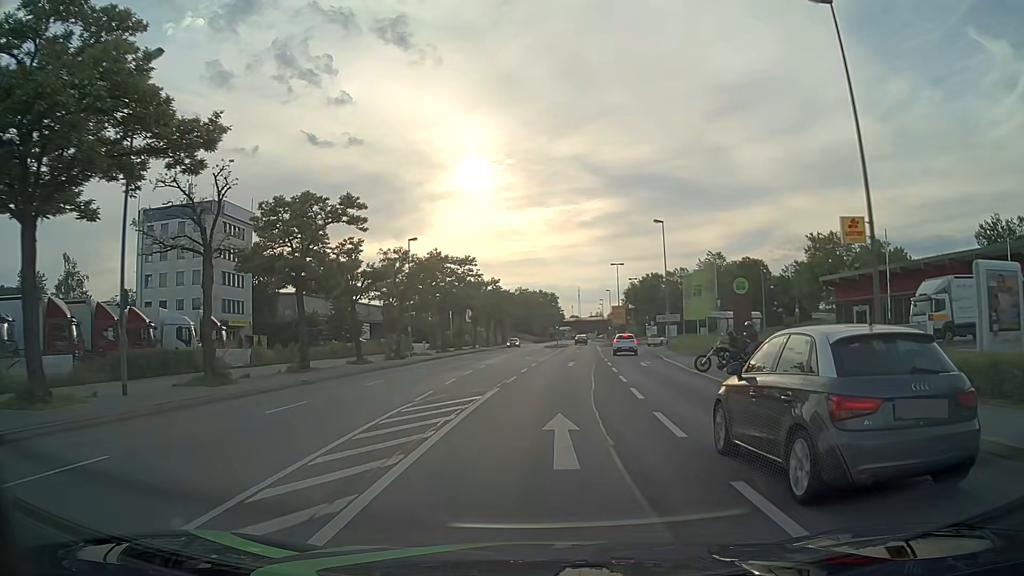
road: primary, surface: asphalt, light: Day
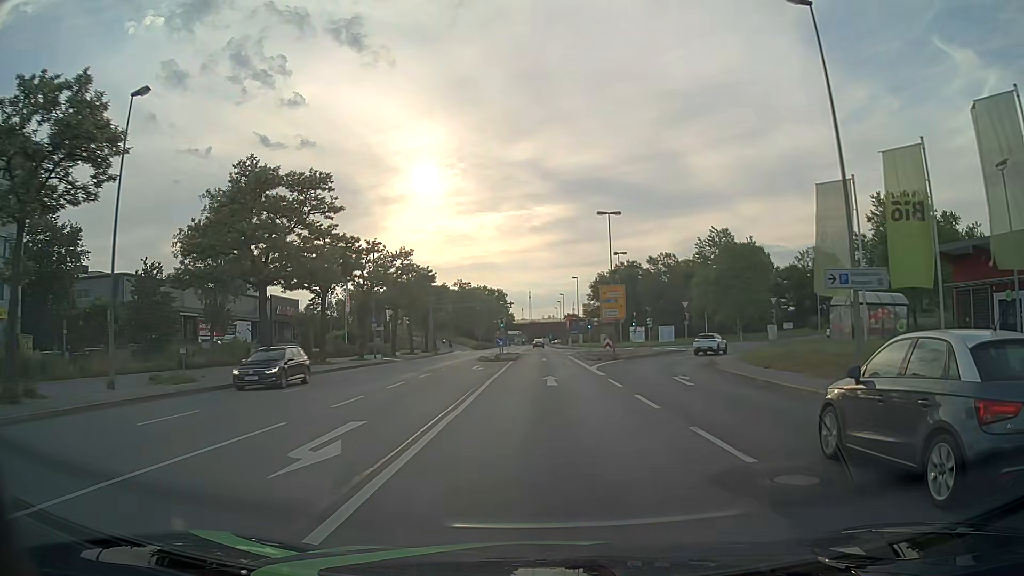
(+1.4, +37.9) m; +4°
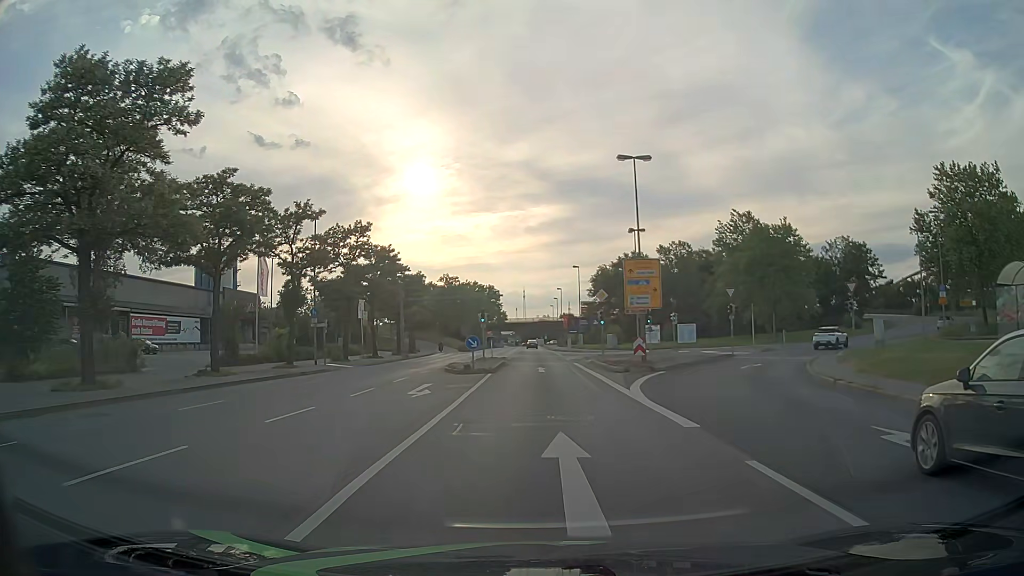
(+0.1, +15.2) m; +1°
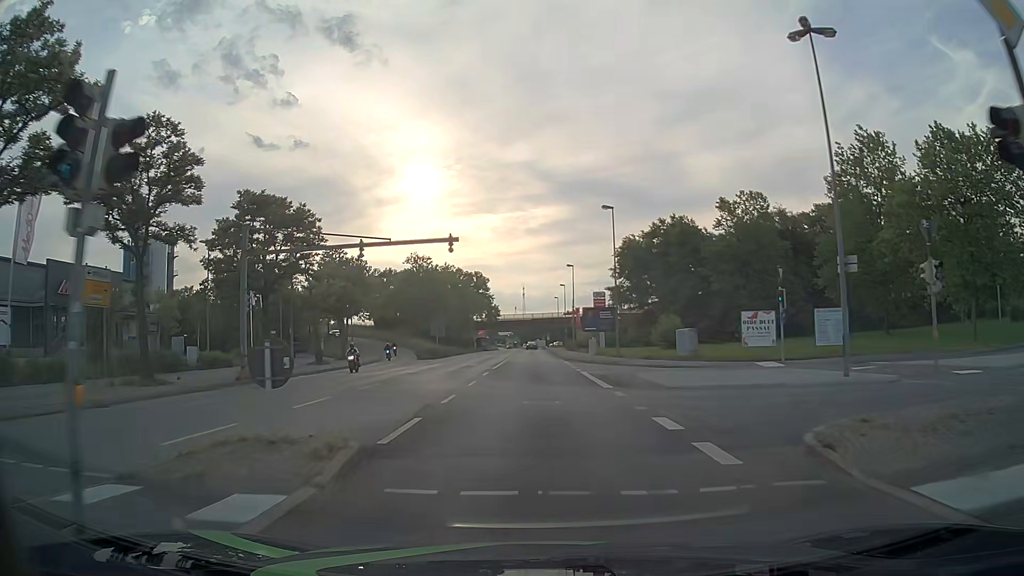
(0.0, +38.0) m; 0°
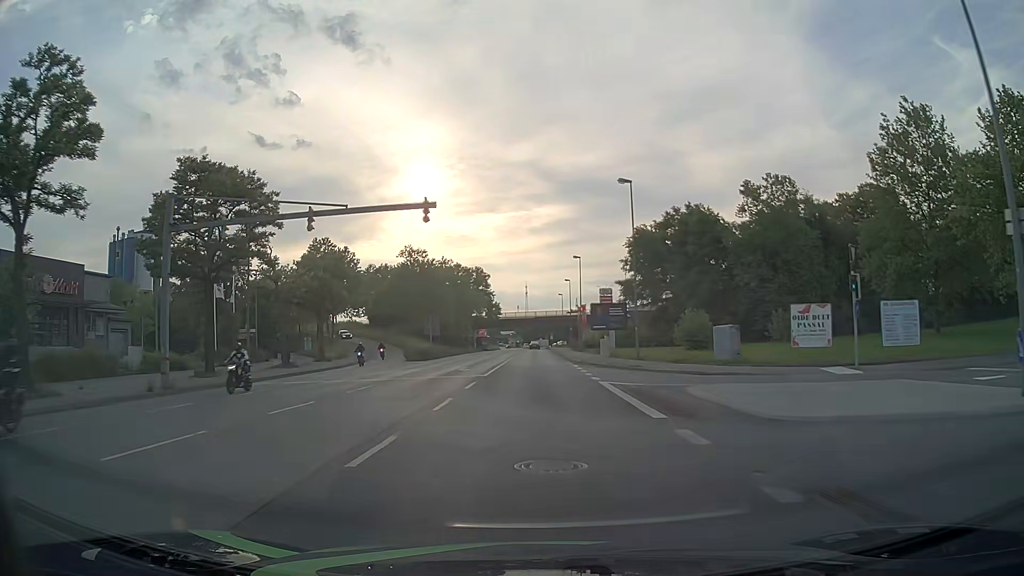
(0.0, +7.6) m; 0°
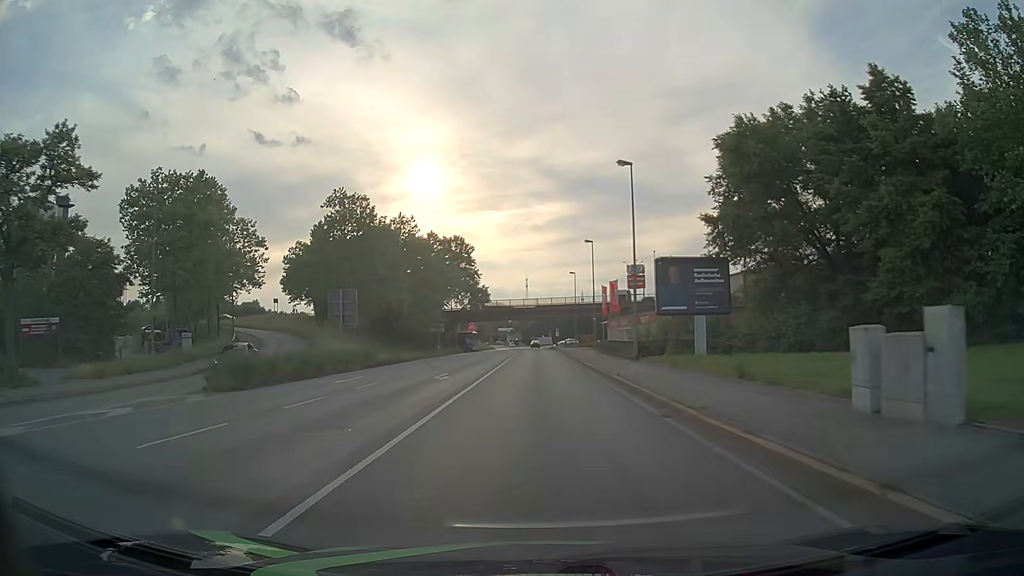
(-0.1, +38.0) m; 0°
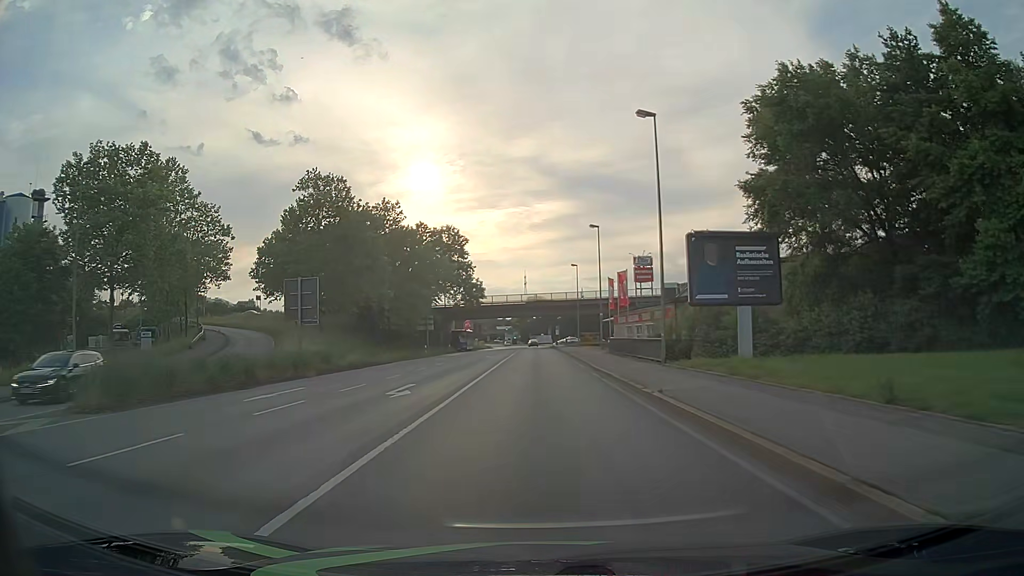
(0.0, +7.6) m; 0°
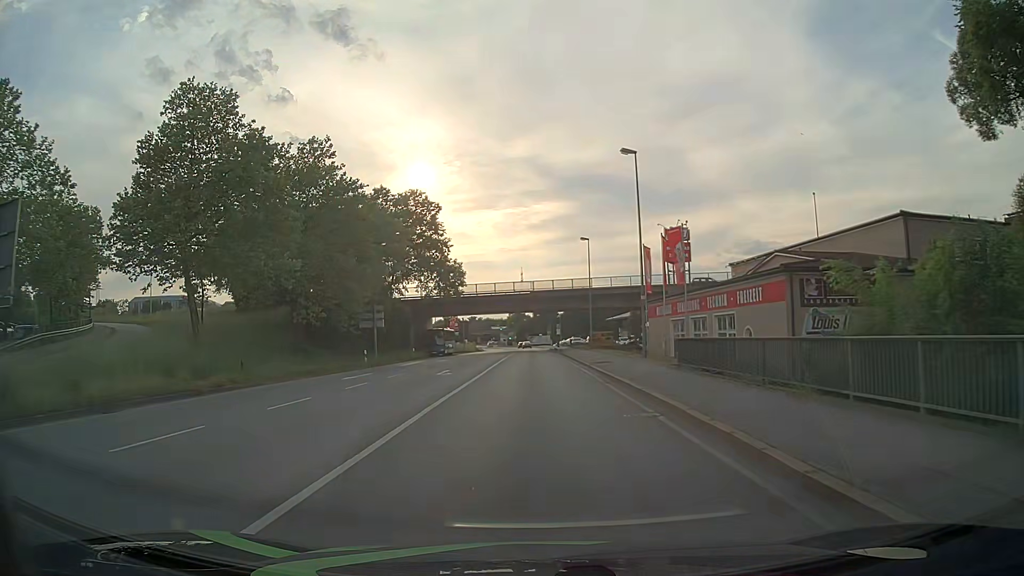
(+0.1, +22.9) m; 0°
(0, +10) (0, +20) (0, +30) (0, +40) (0, +50) (0, +60) (0, +70) (0, +80) (-1, +90) (-1, +100) m
